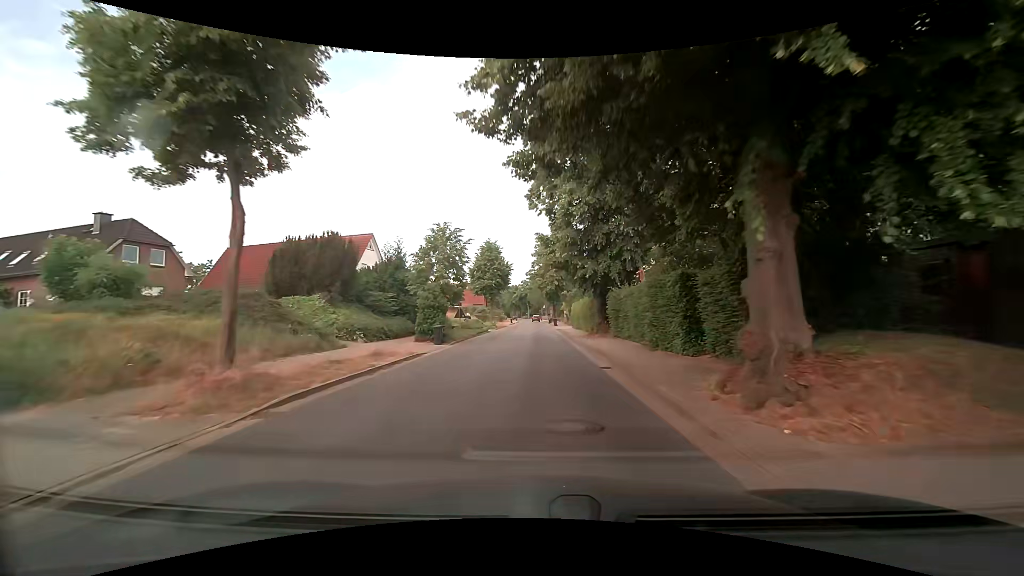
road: tertiary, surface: asphalt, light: Day
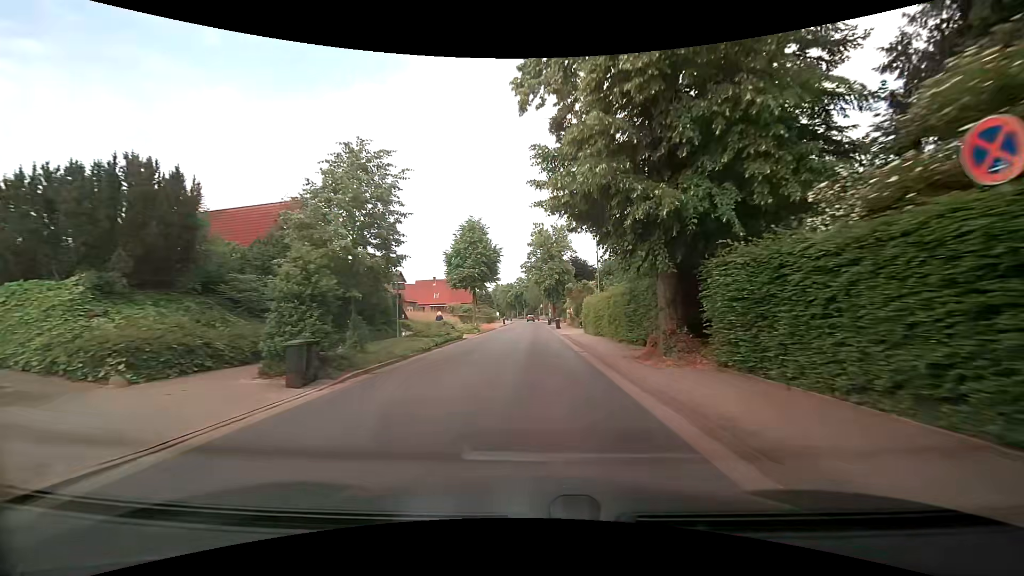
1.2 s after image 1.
(+0.3, +14.6) m; +1°
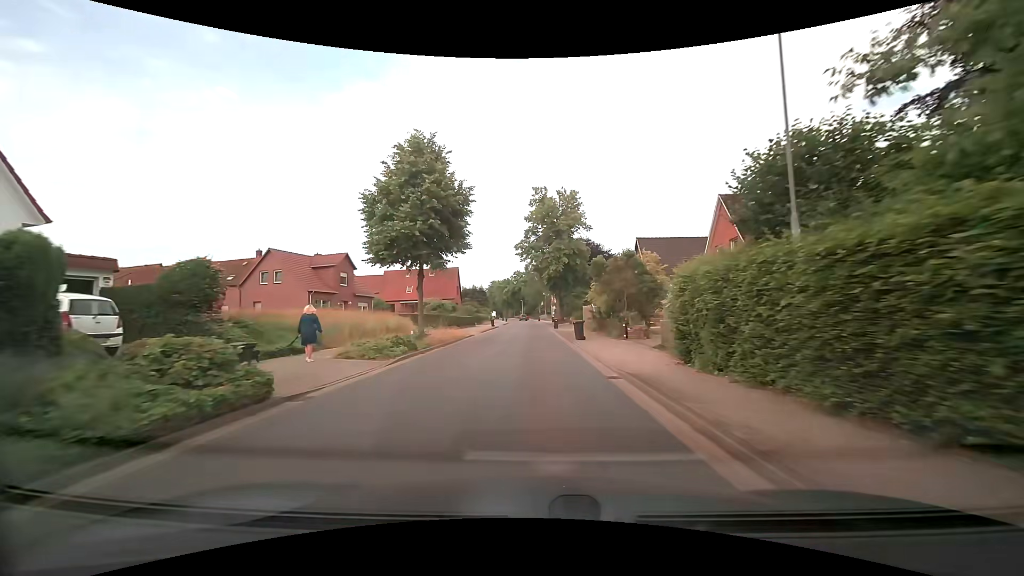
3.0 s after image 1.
(+0.1, +22.8) m; +1°
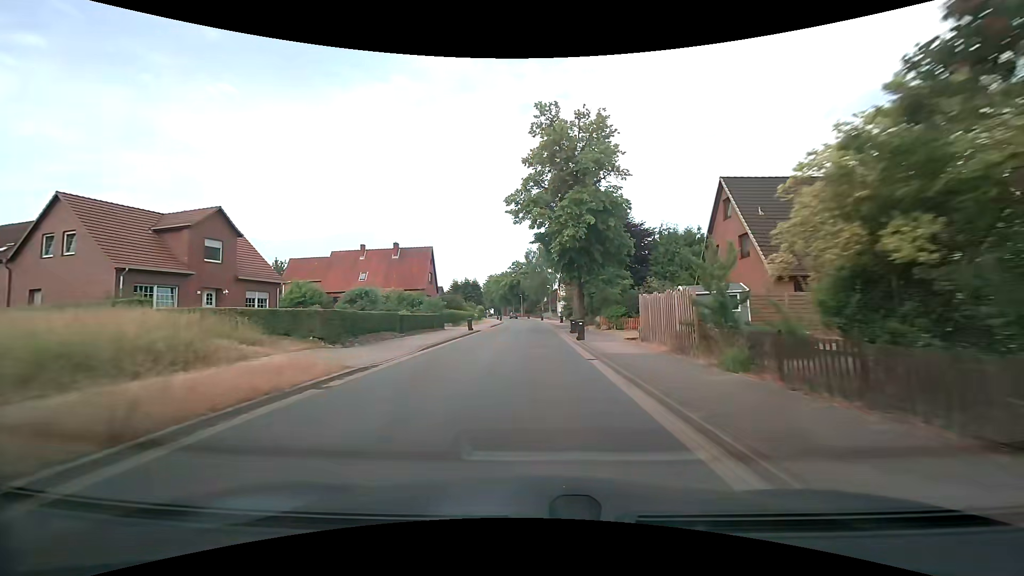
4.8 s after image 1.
(-0.4, +23.4) m; -1°
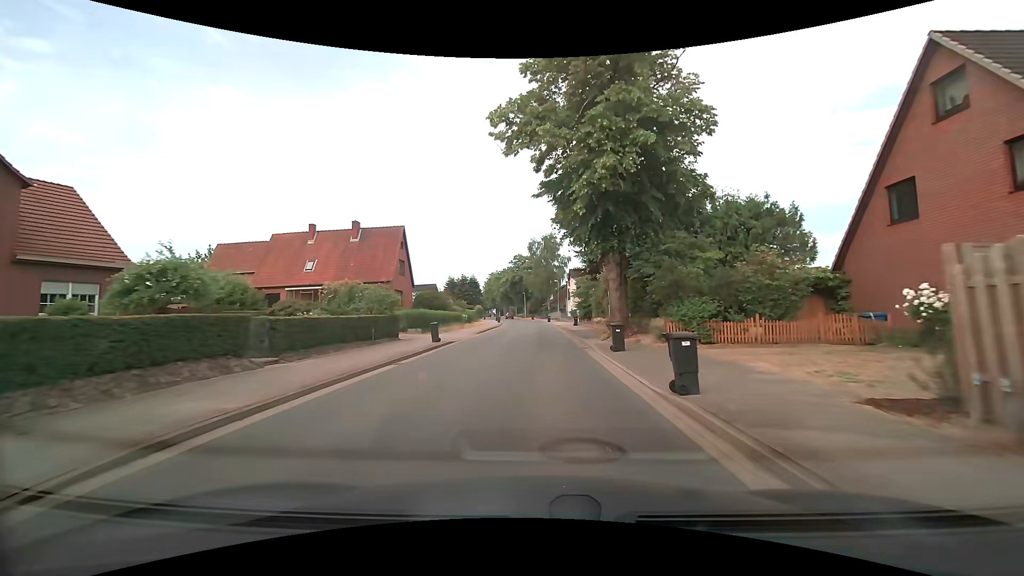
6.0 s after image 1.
(0.0, +15.5) m; 0°
(0, +10) (0, +20) (0, +30) (0, +40) (0, +50) (0, +60) (0, +70) (-1, +80) (-2, +90) (-3, +100) m
